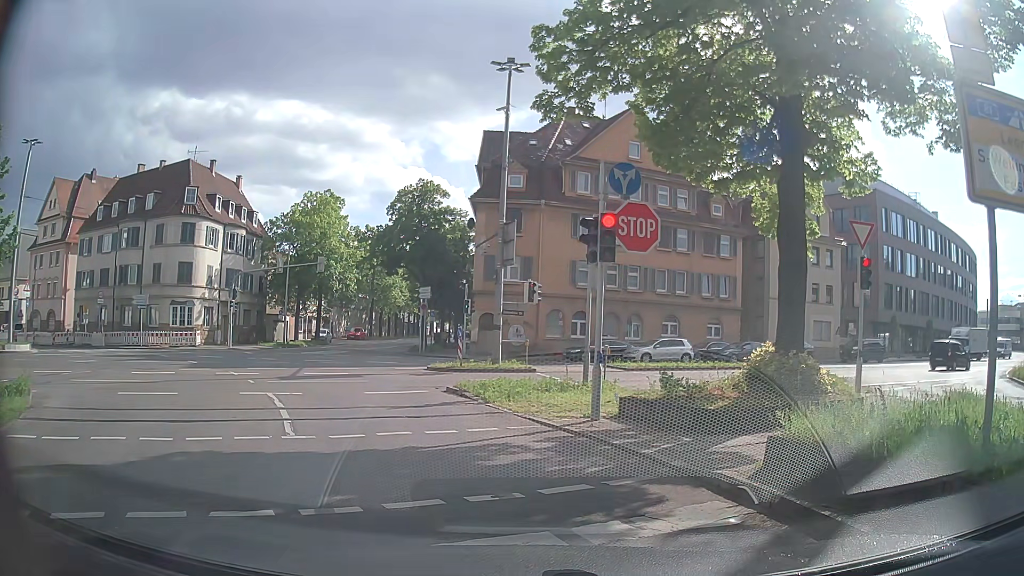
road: secondary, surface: asphalt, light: Day
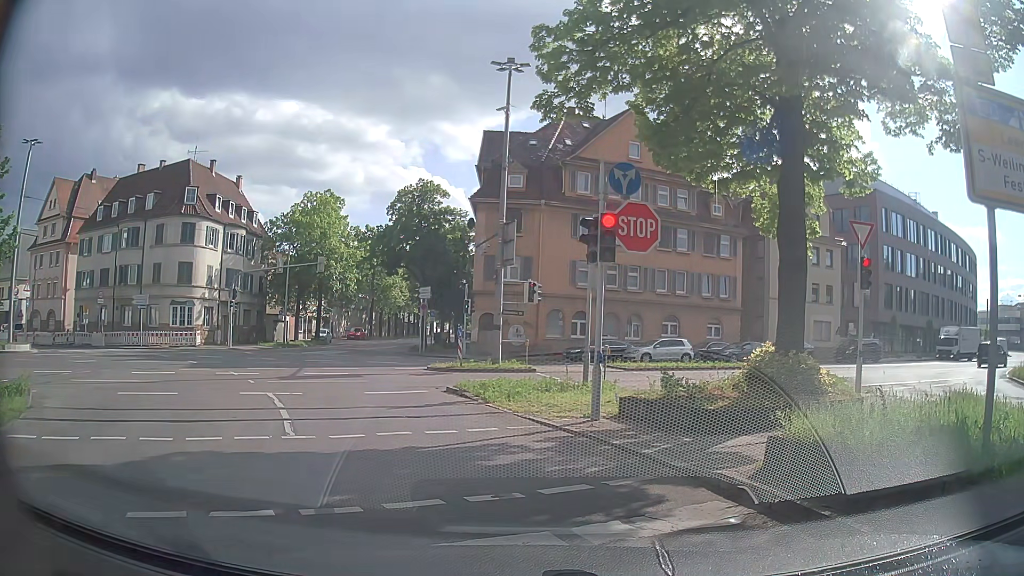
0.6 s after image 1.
(0.0, 0.0) m; 0°
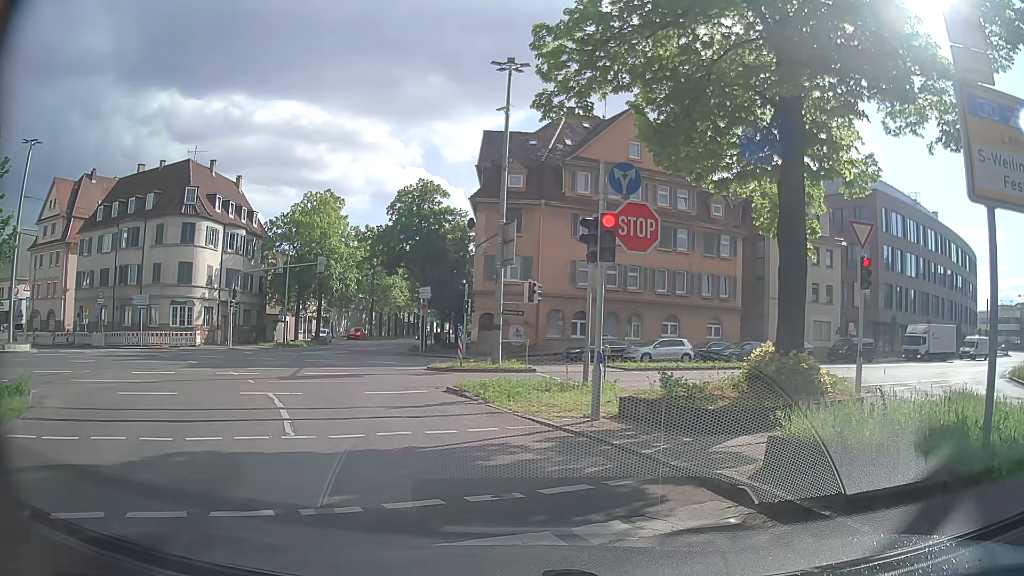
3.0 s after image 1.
(0.0, 0.0) m; 0°
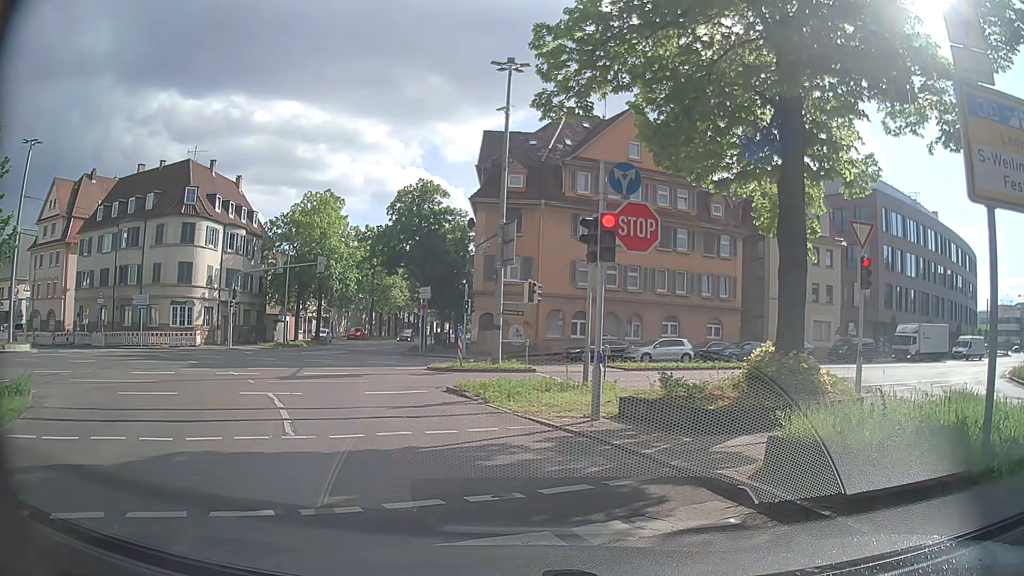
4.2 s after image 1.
(0.0, 0.0) m; 0°
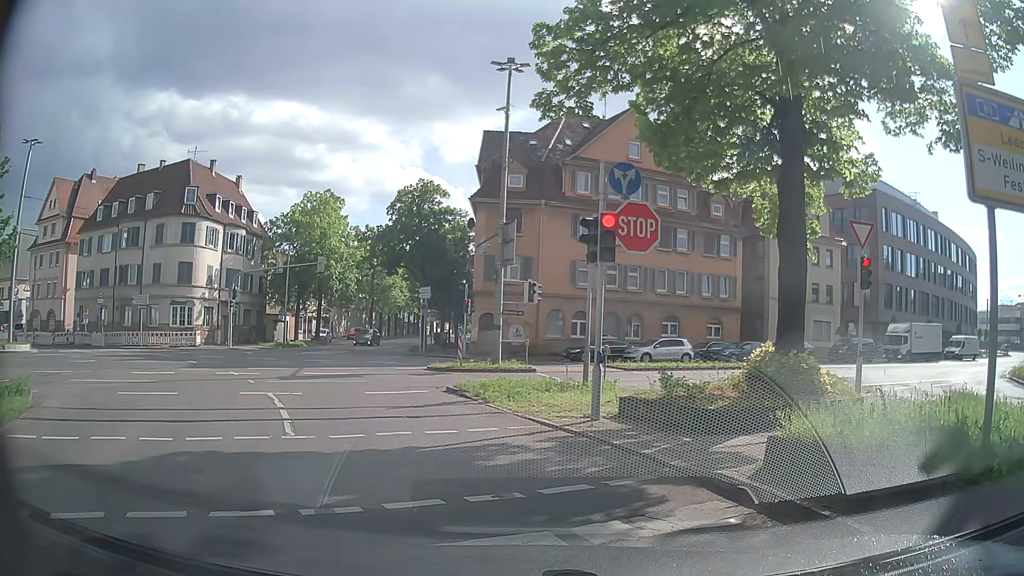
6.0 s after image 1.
(0.0, 0.0) m; 0°
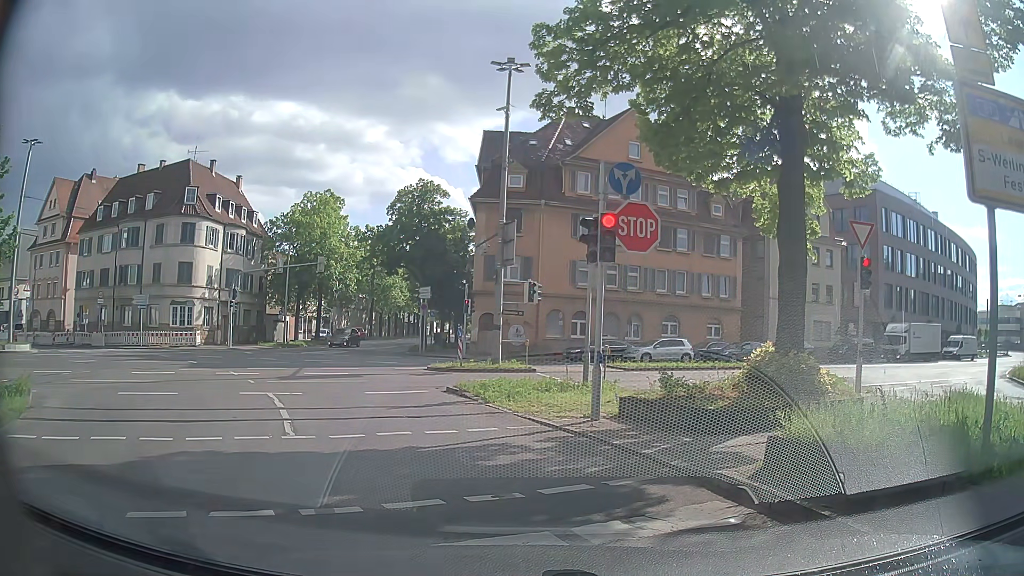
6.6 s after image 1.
(0.0, 0.0) m; 0°
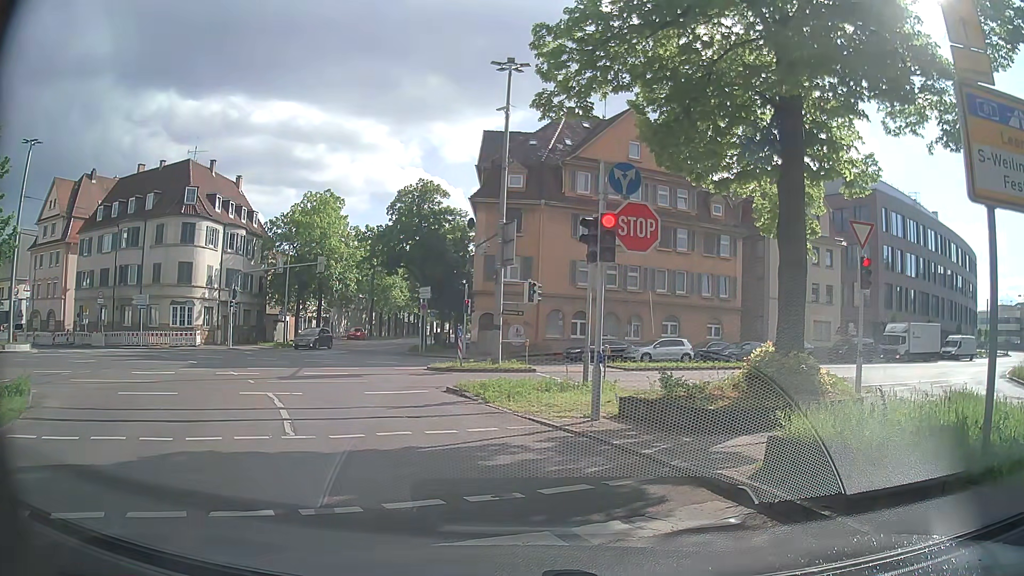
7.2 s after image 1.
(0.0, 0.0) m; 0°
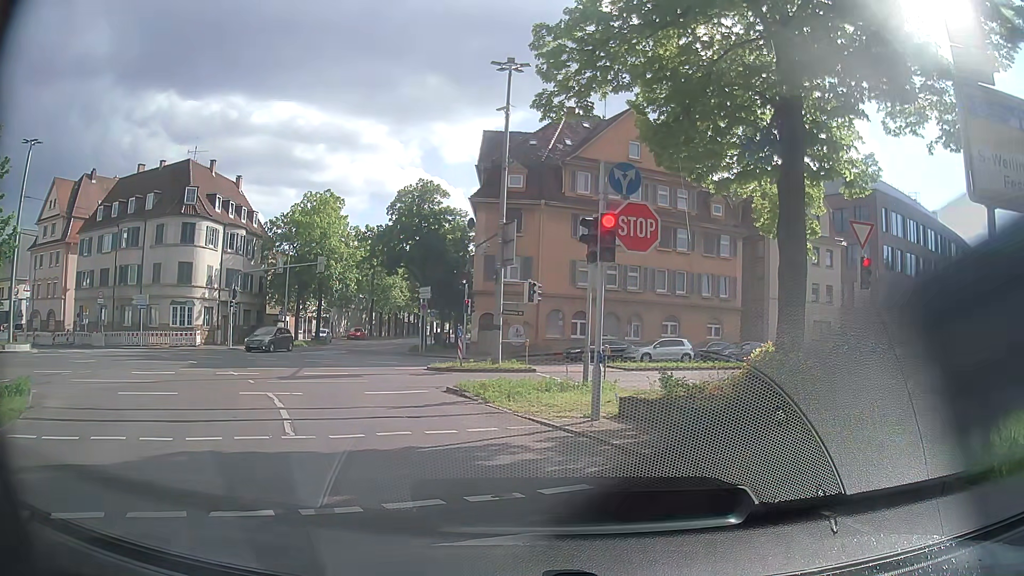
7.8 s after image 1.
(0.0, 0.0) m; 0°
